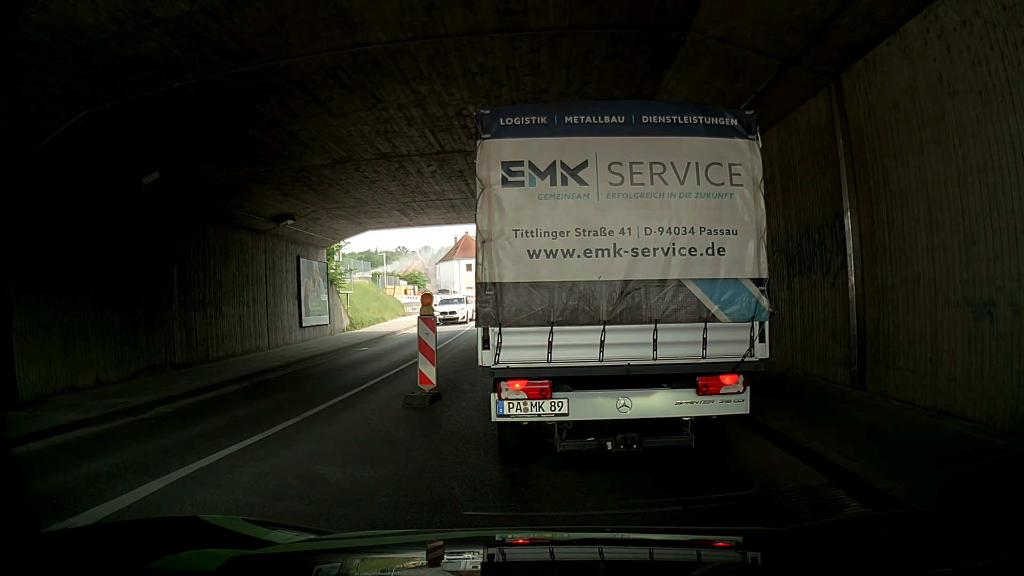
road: tertiary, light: Day
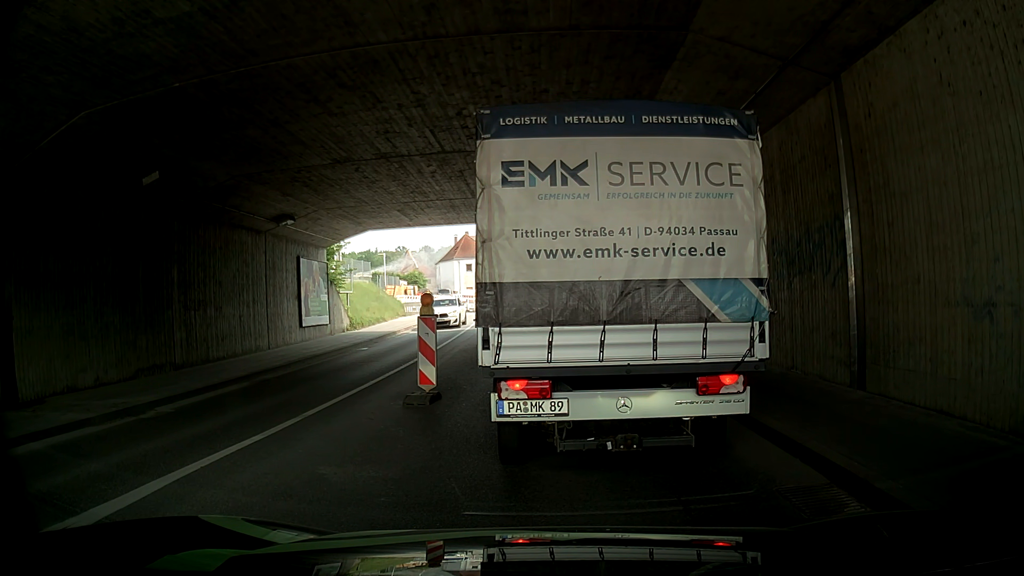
(0.0, 0.0) m; 0°
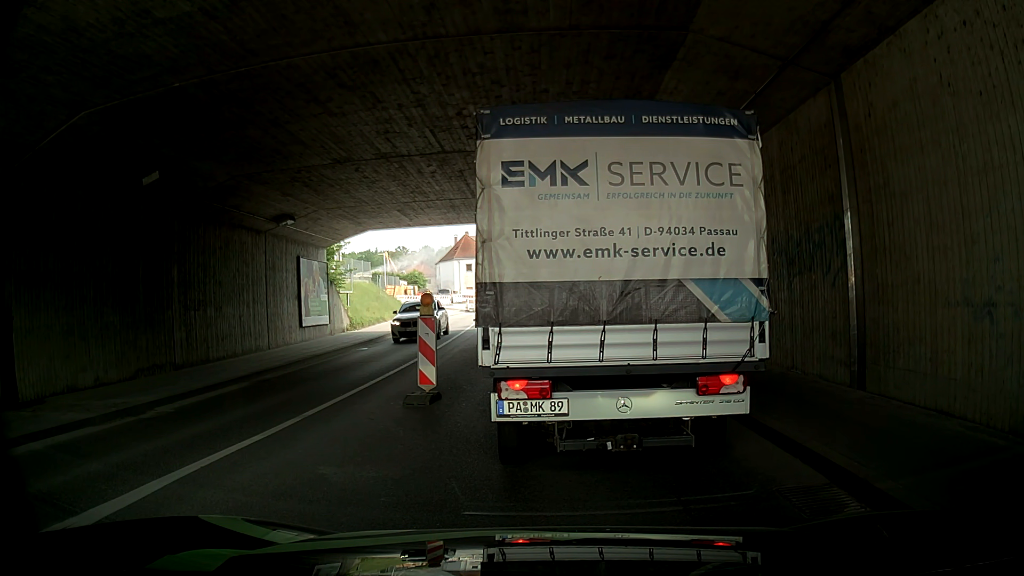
(0.0, 0.0) m; 0°
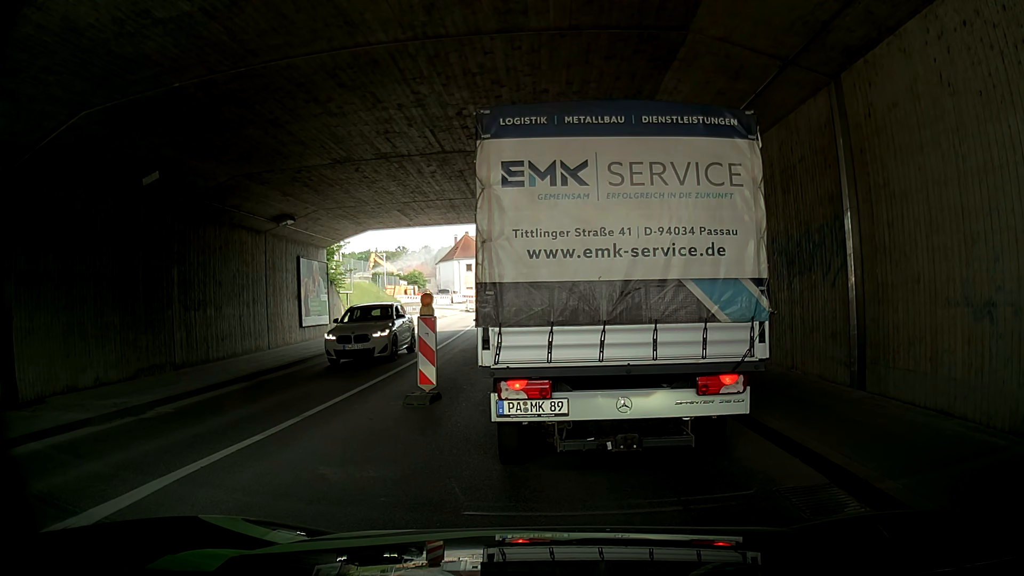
(0.0, 0.0) m; 0°
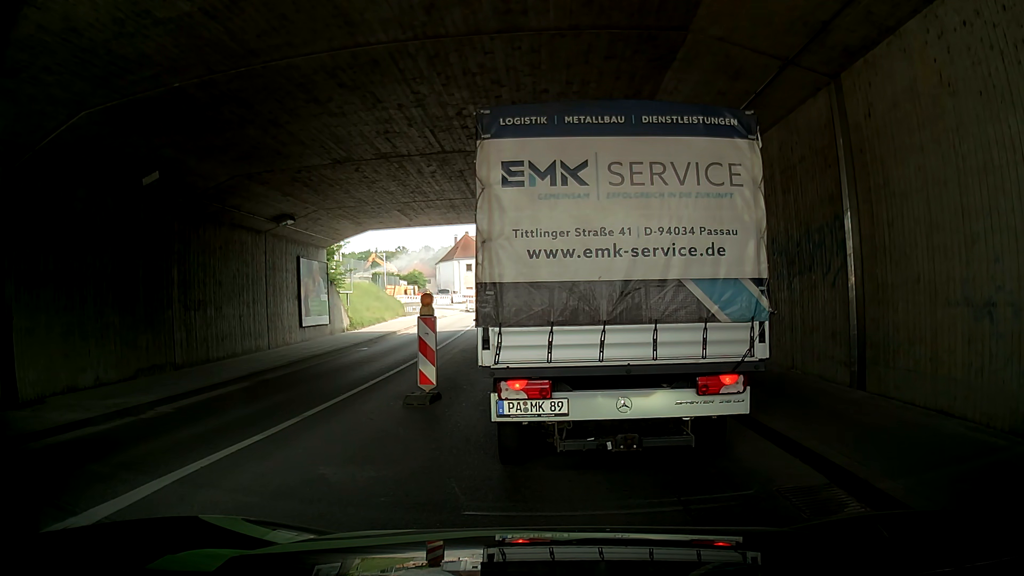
(0.0, 0.0) m; 0°
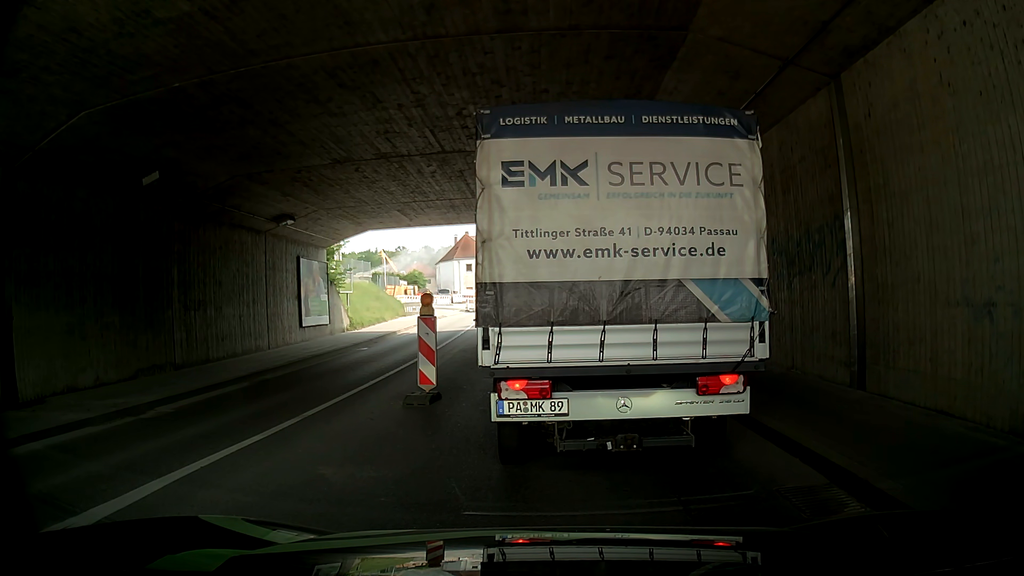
(0.0, 0.0) m; 0°
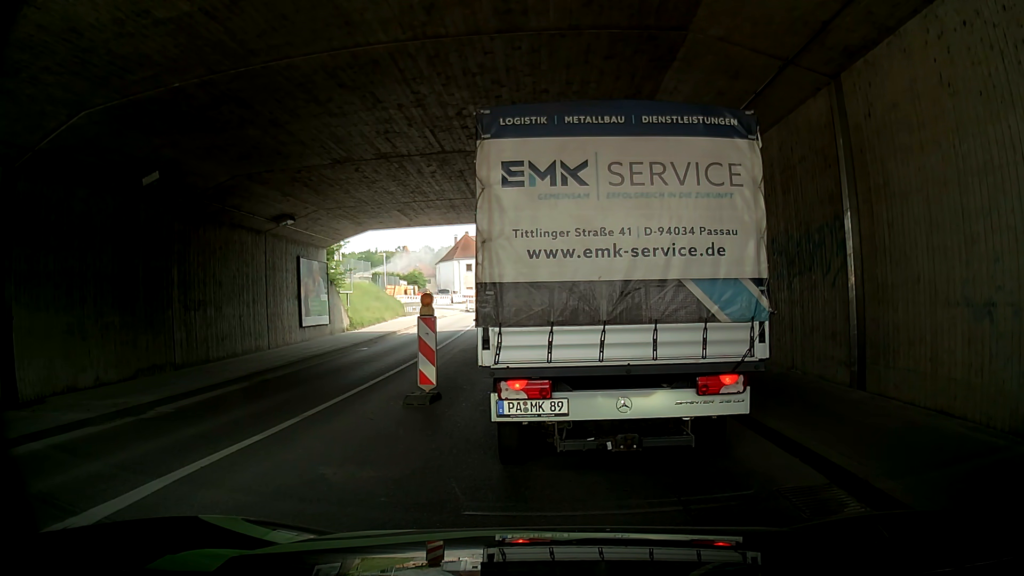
(0.0, 0.0) m; 0°
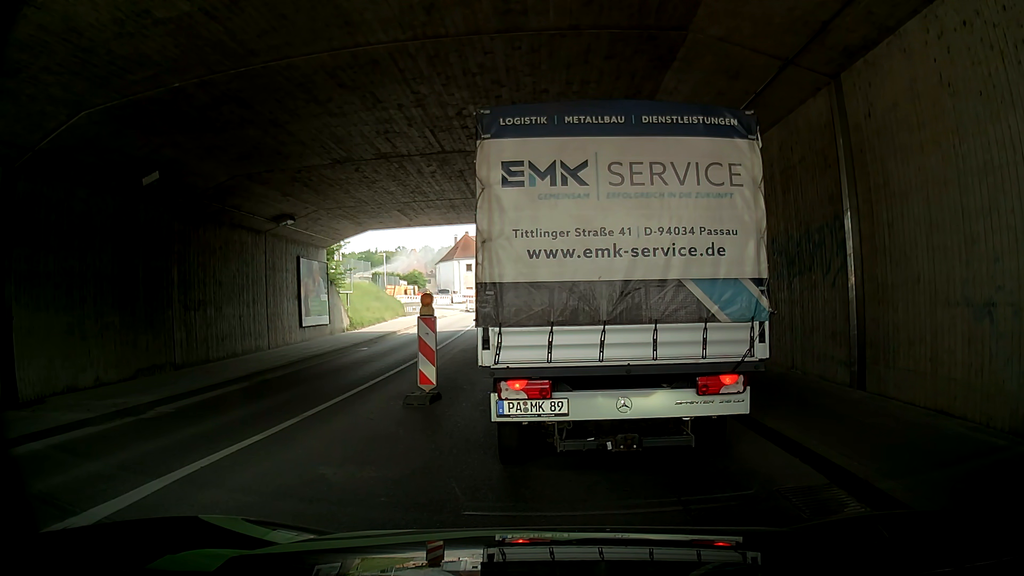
(0.0, 0.0) m; 0°
